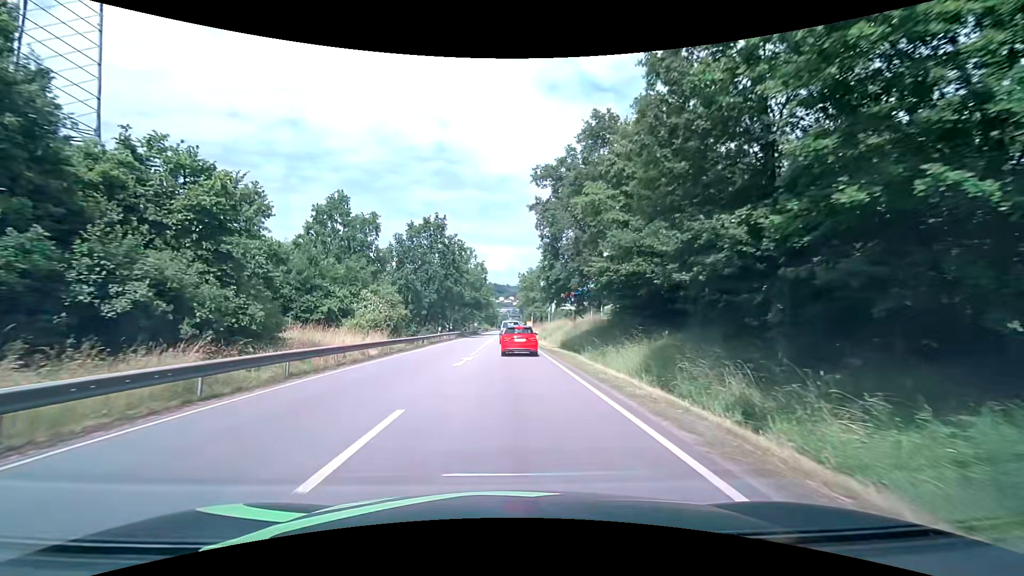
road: primary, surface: asphalt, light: Day
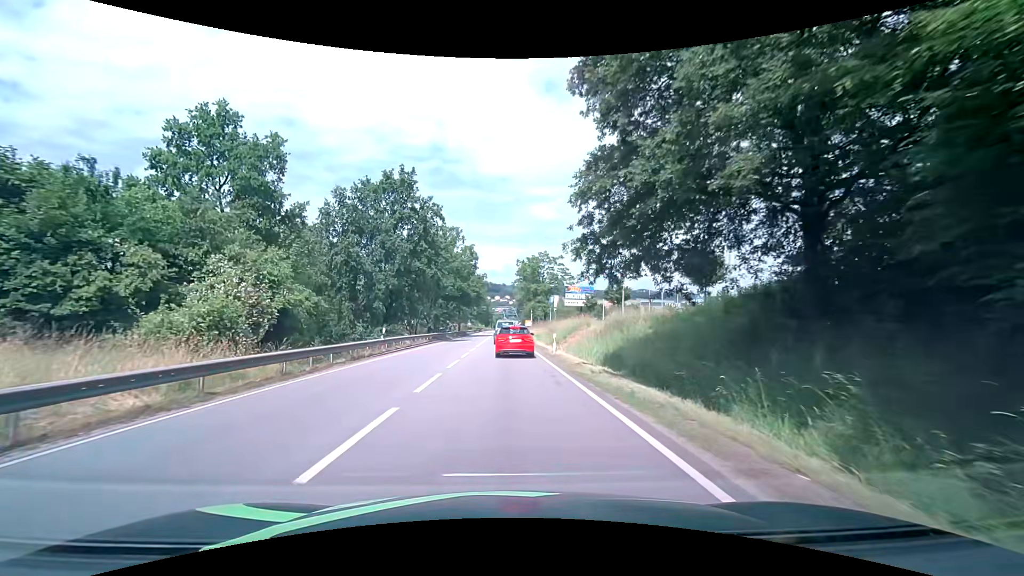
(+0.2, +19.6) m; +1°
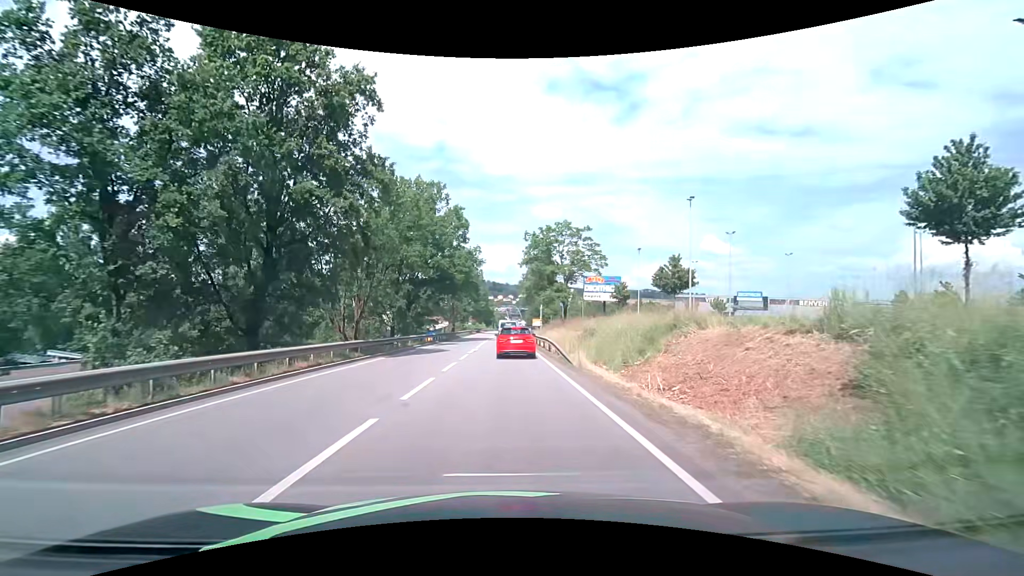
(-0.1, +24.9) m; -1°
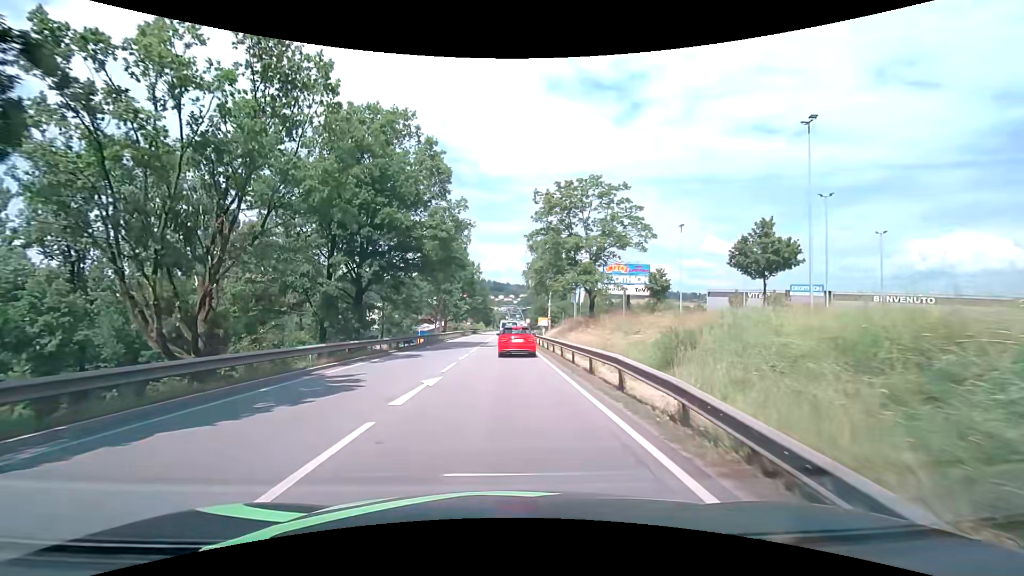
(+0.1, +18.3) m; 0°
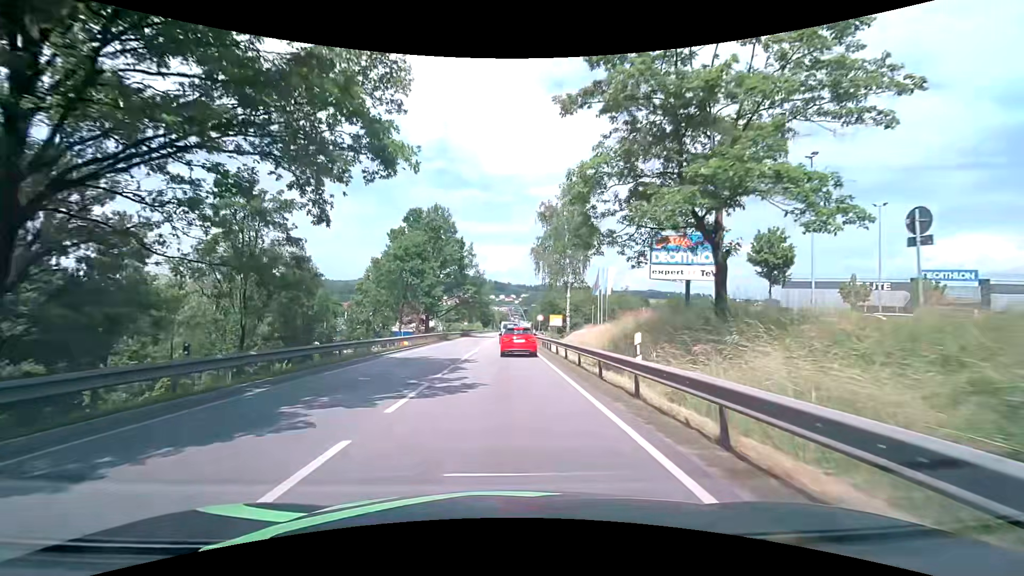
(-0.1, +25.3) m; 0°
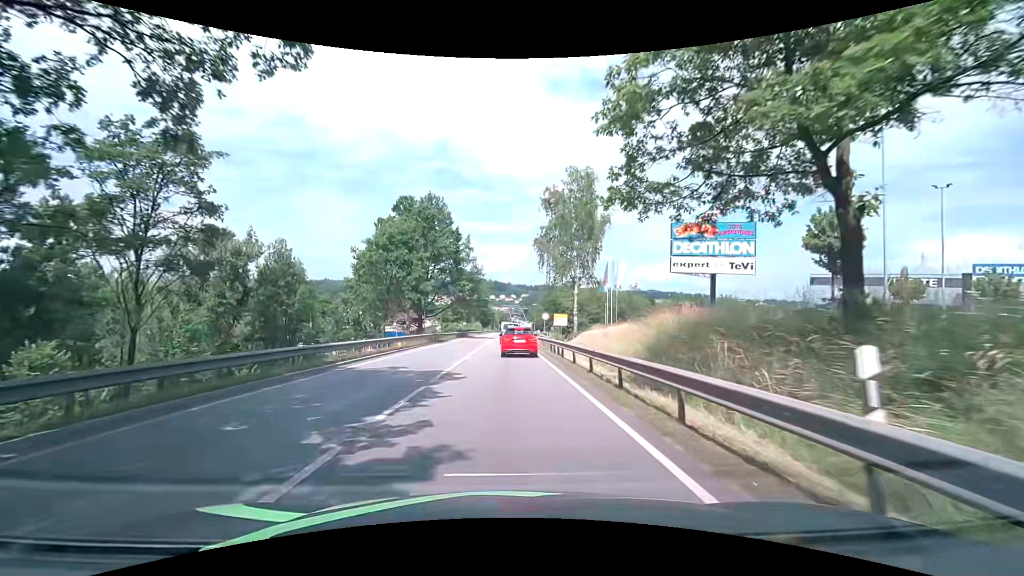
(0.0, +6.5) m; 0°
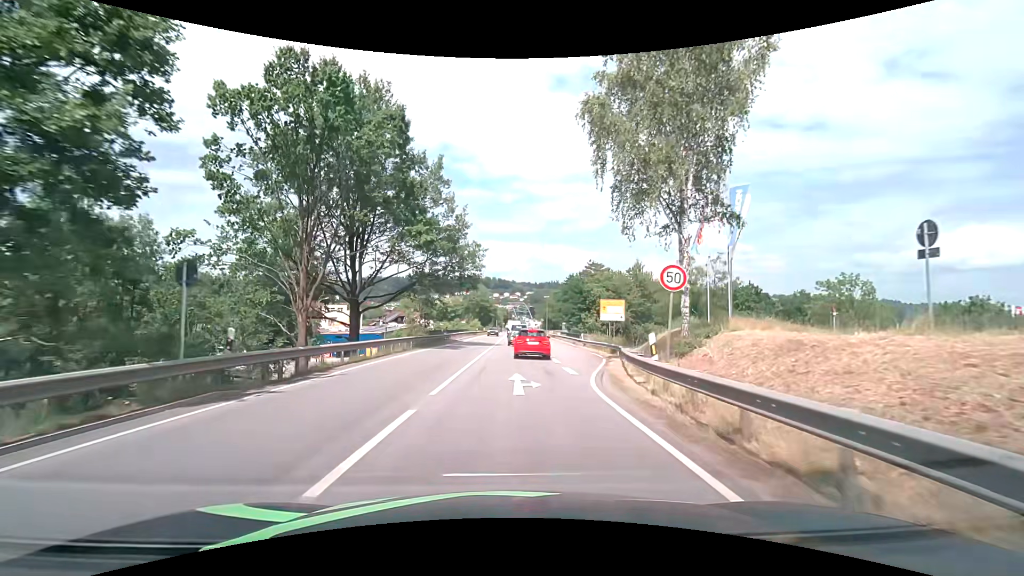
(-0.1, +33.2) m; 0°
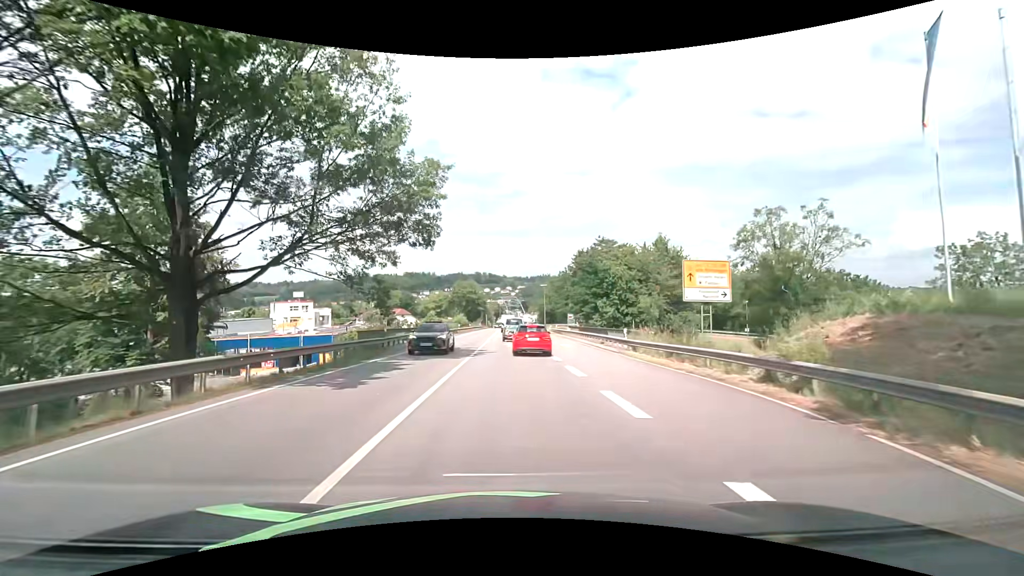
(+0.1, +19.9) m; +1°
(0, +10) (0, +20) (0, +30) (0, +40) (0, +50) (0, +60) (0, +70) (0, +80) (0, +90) (0, +100) m
